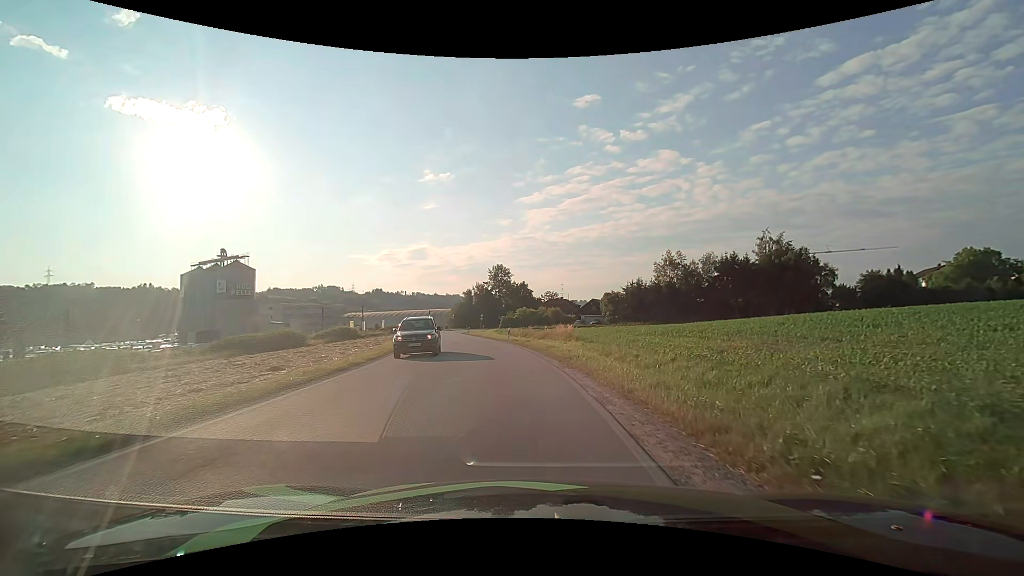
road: unclassified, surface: asphalt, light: Day
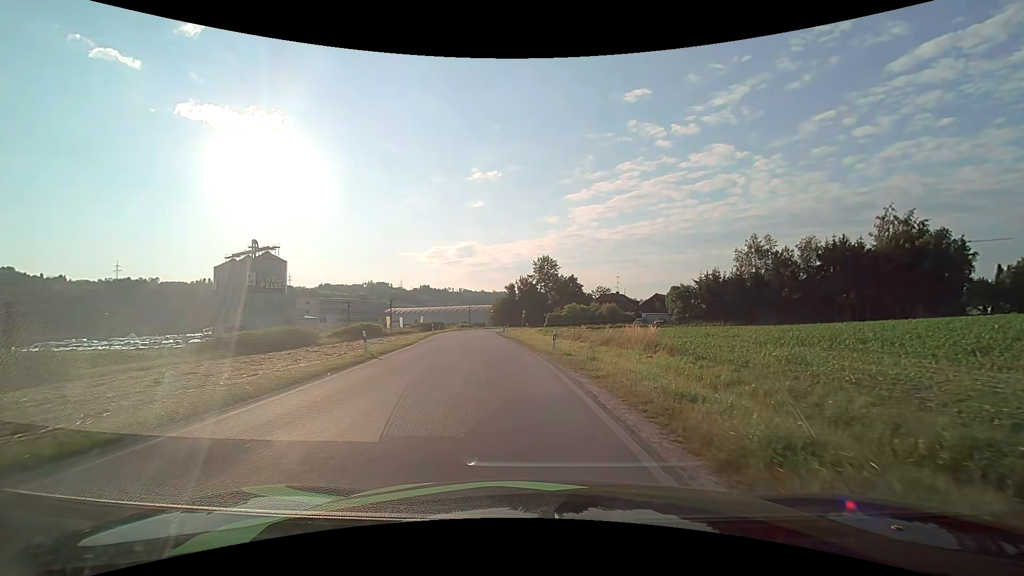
(-0.7, +15.2) m; -6°
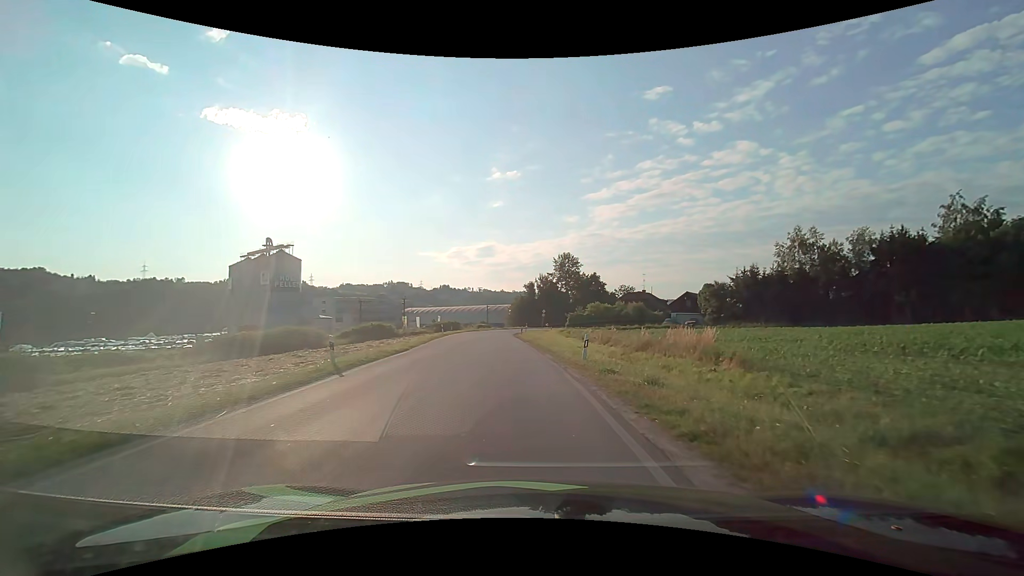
(-0.1, +5.6) m; -2°
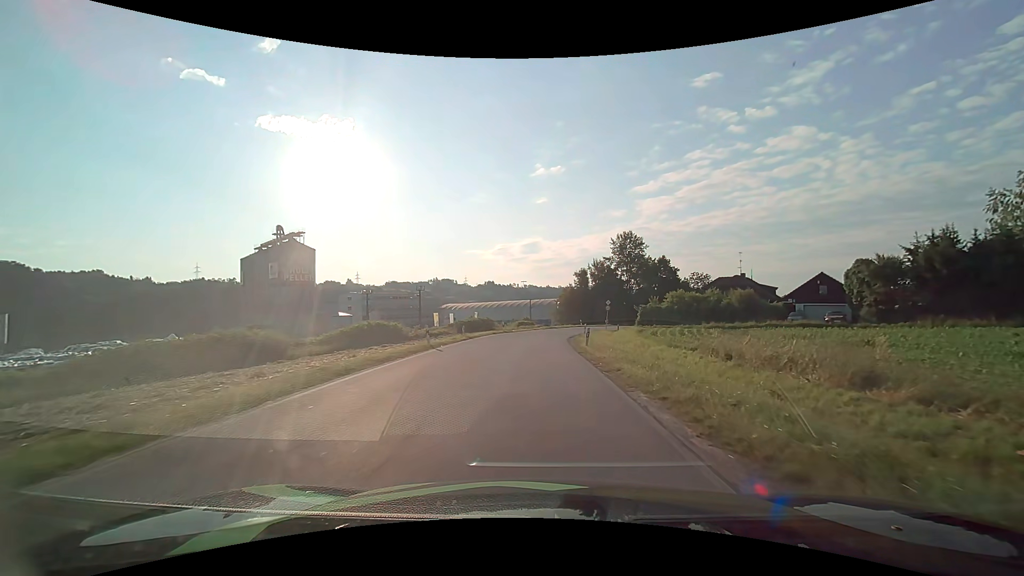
(-1.5, +24.0) m; -5°
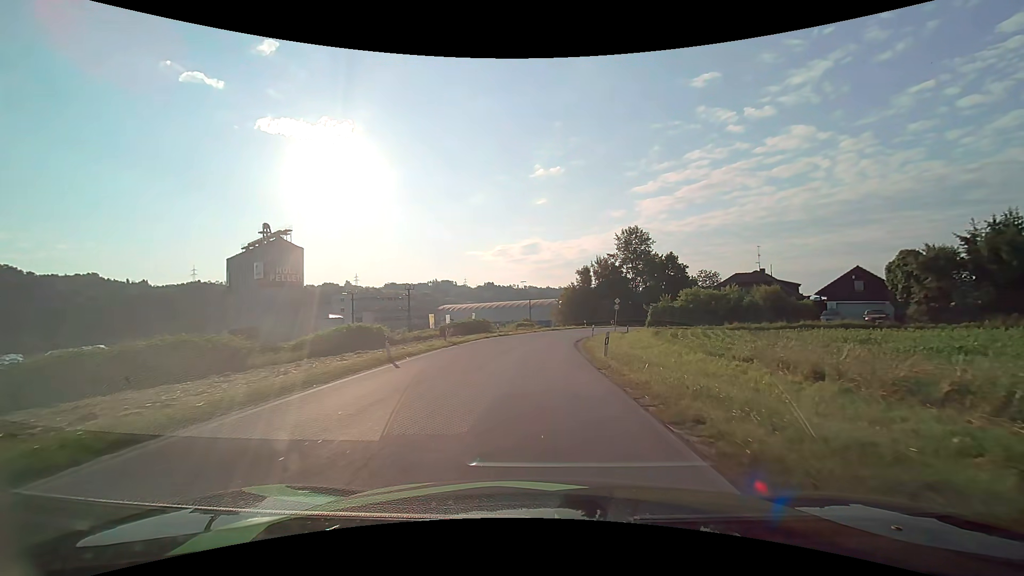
(0.0, +6.4) m; 0°
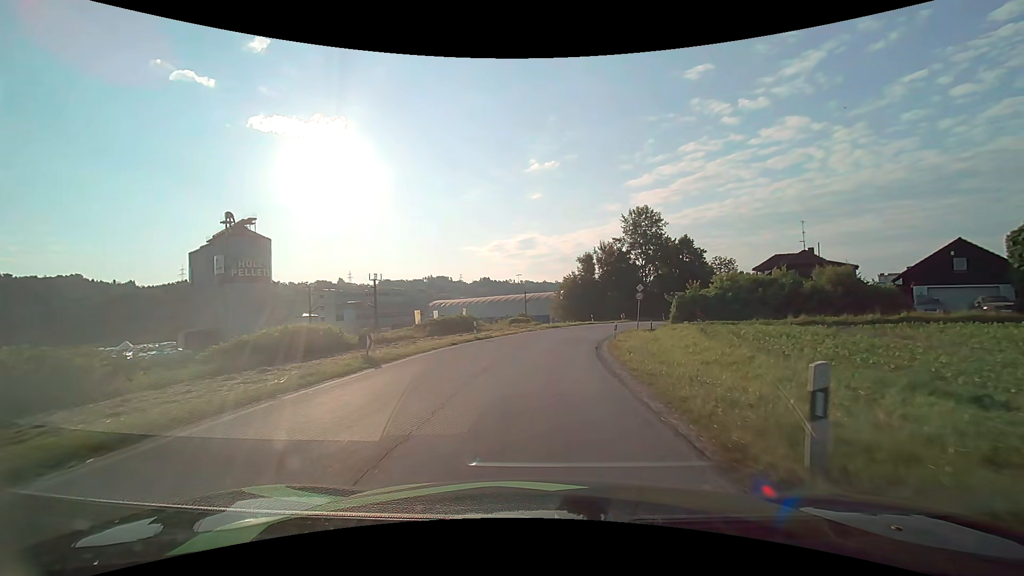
(+0.1, +12.6) m; +1°
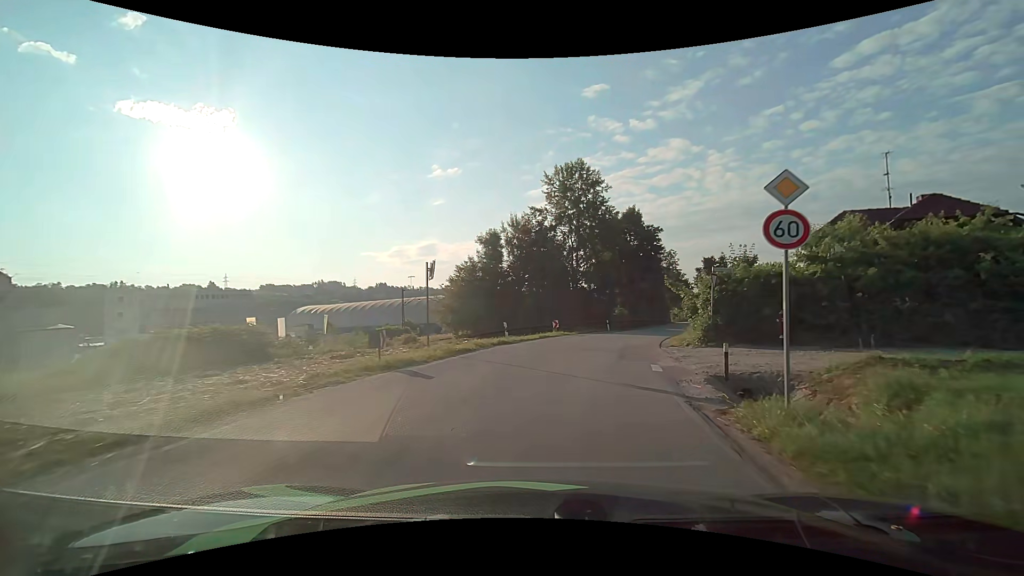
(+2.1, +30.8) m; +11°
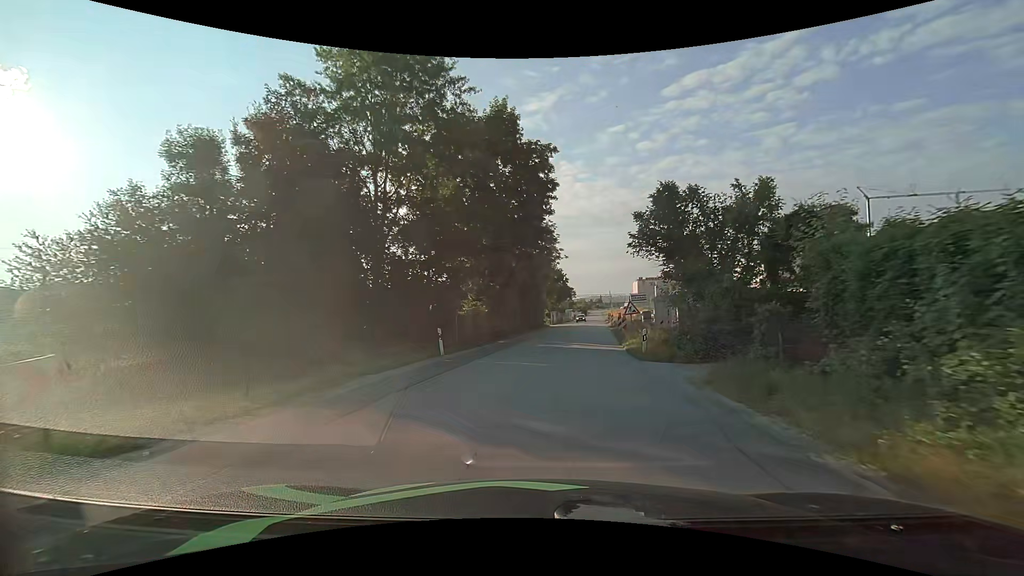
(+4.8, +30.5) m; +16°
(0, +10) (+1, +20) (+2, +30) (+3, +40) (+5, +50) (+6, +60) (+7, +70) (+8, +80) (+9, +89) (+10, +99) m
